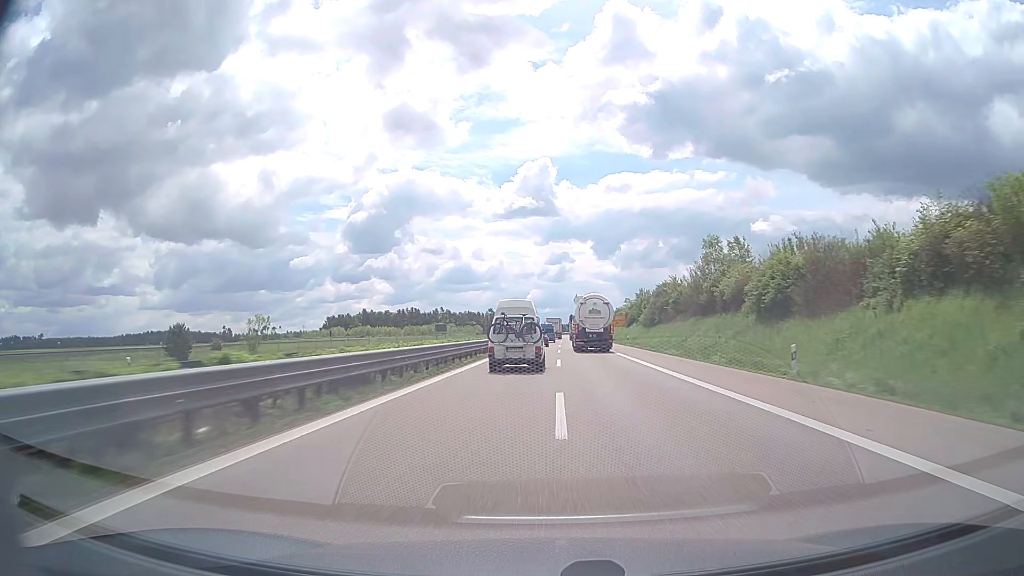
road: trunk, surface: asphalt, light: Day
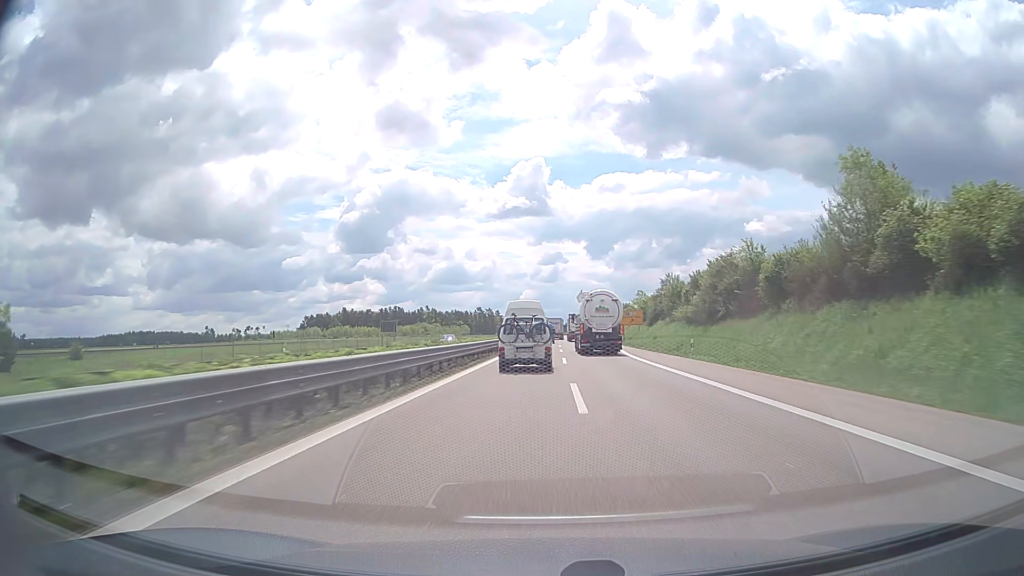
(+0.2, +33.1) m; +1°
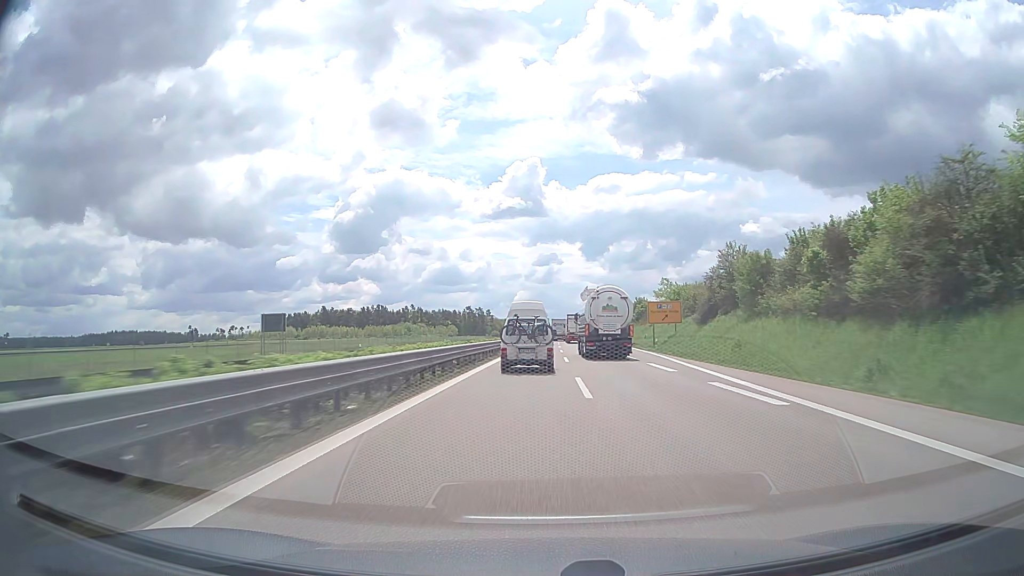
(+0.1, +32.7) m; 0°
(0, +10) (0, +20) (0, +30) (0, +40) (0, +50) (0, +60) (+1, +70) (+1, +80) (+1, +90) (+1, +100) m
